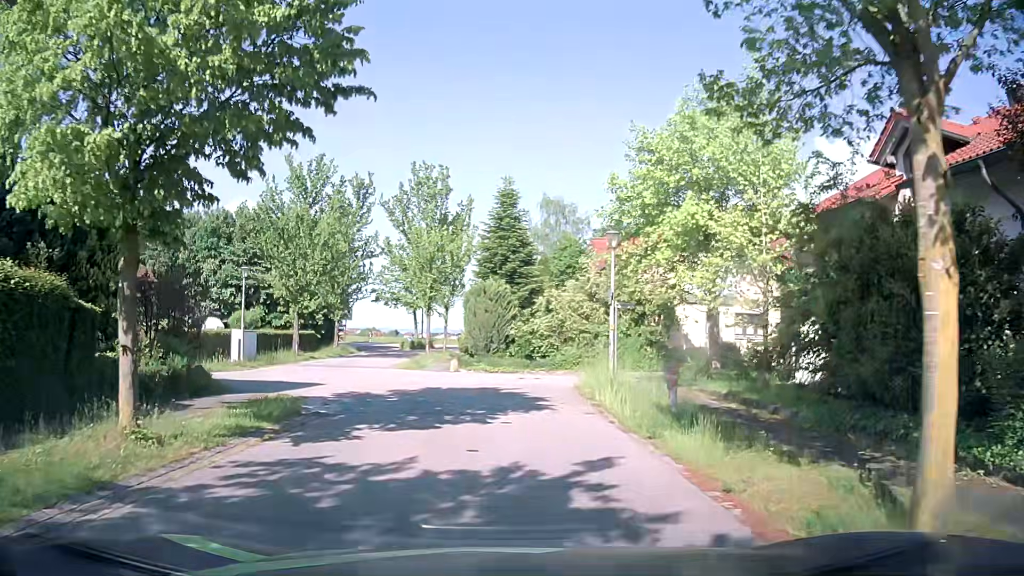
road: residential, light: Day
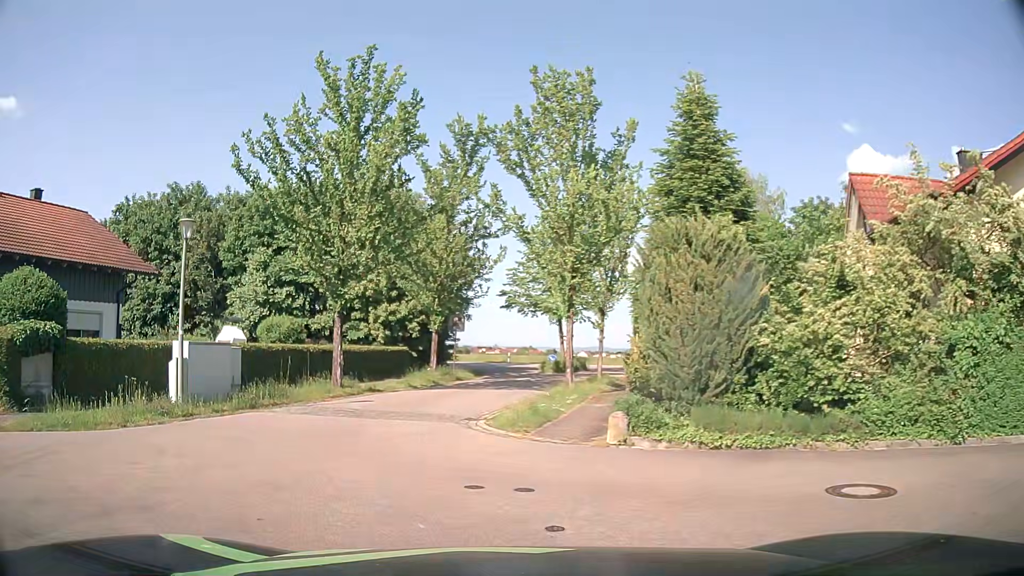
(-0.8, +15.8) m; -13°
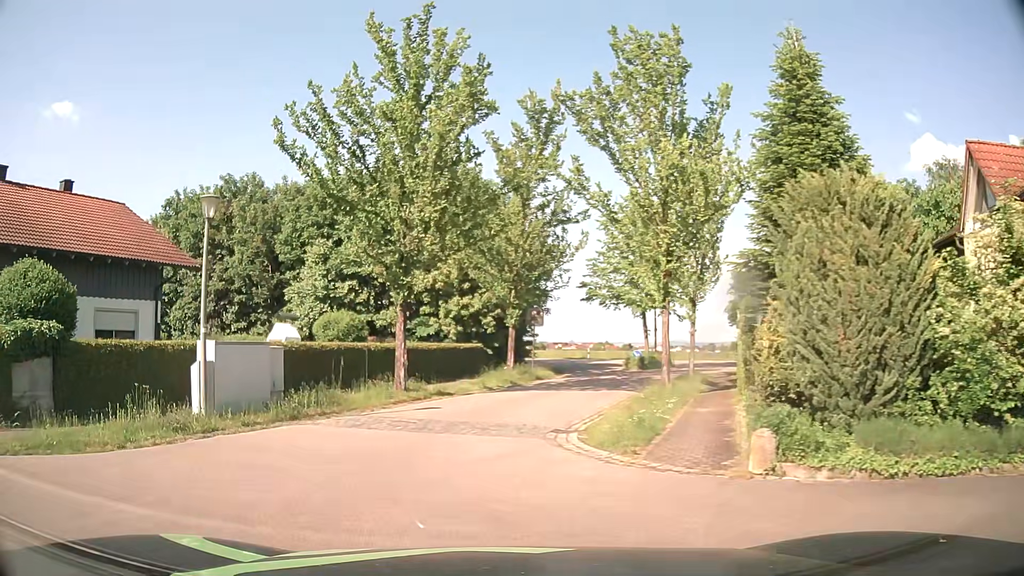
(-0.2, +2.7) m; -6°
